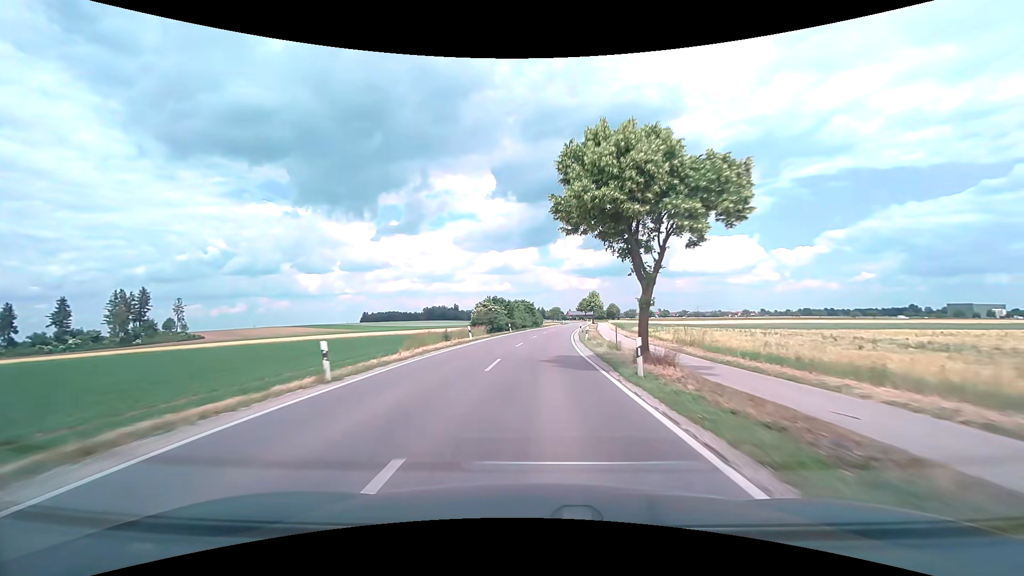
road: tertiary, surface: asphalt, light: Day
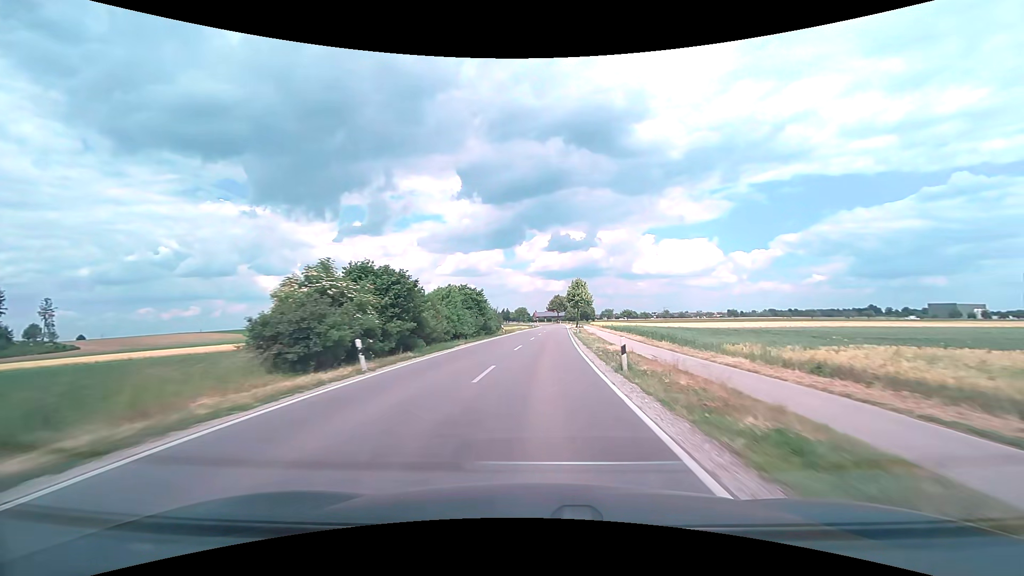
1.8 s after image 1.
(+1.2, +38.0) m; +4°
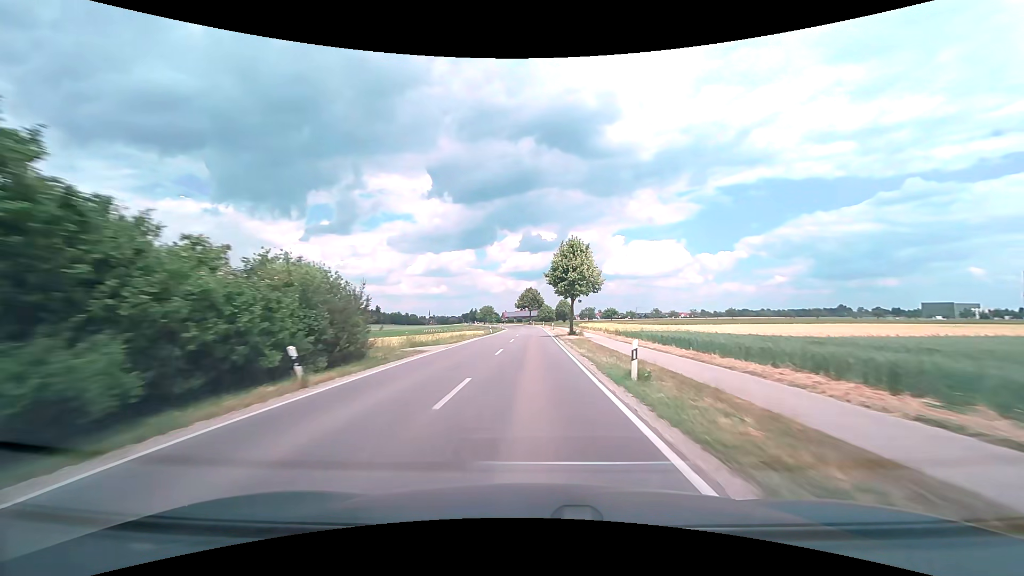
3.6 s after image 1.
(+1.4, +38.9) m; +4°
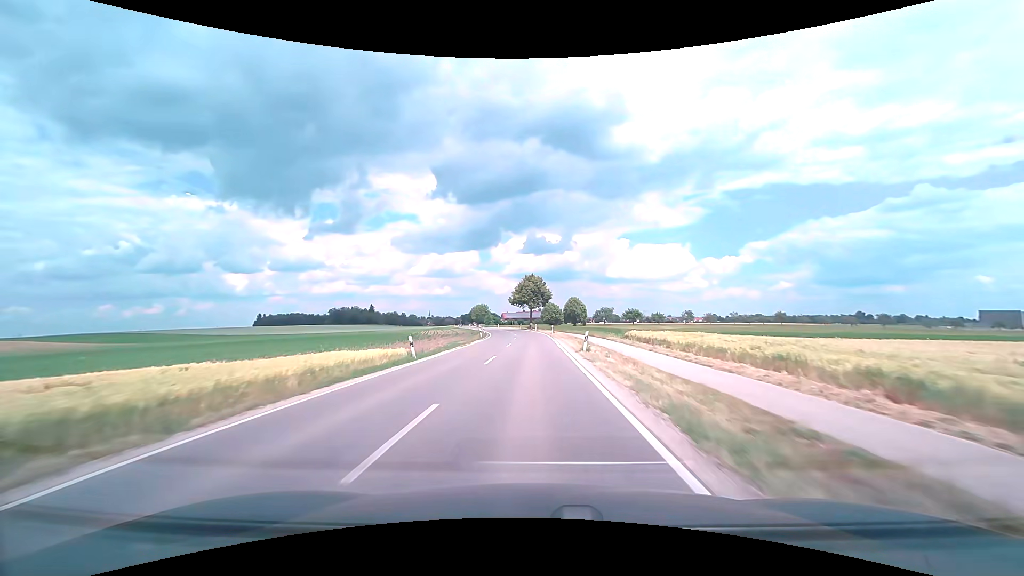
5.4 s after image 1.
(0.0, +39.4) m; -1°
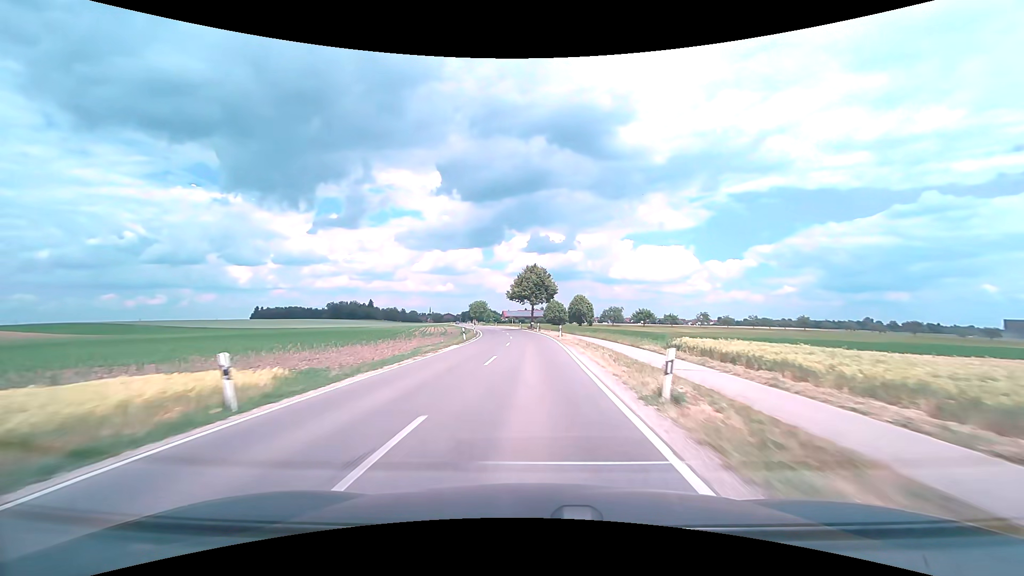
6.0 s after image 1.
(0.0, +13.1) m; 0°
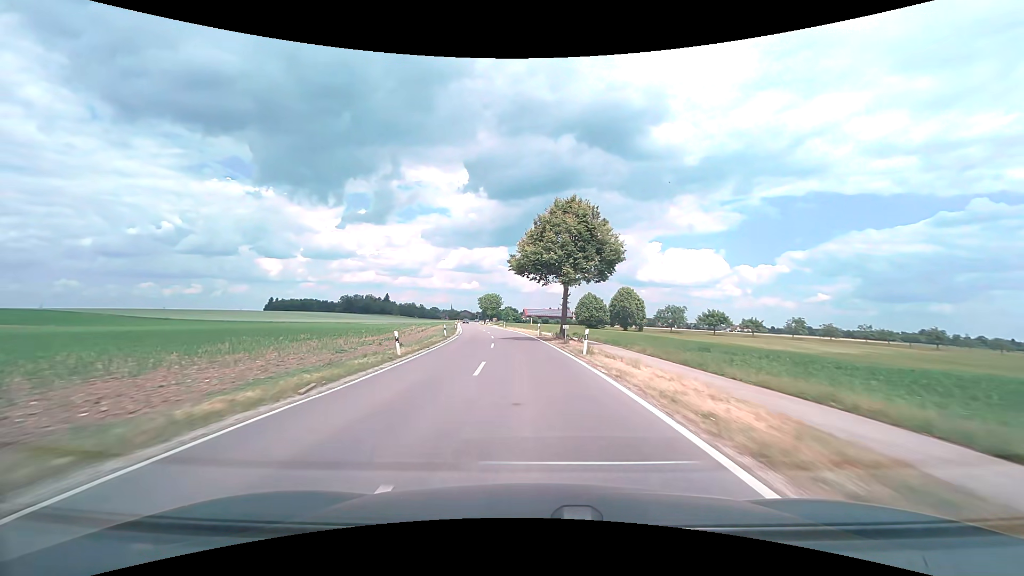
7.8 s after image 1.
(-0.6, +39.2) m; -2°
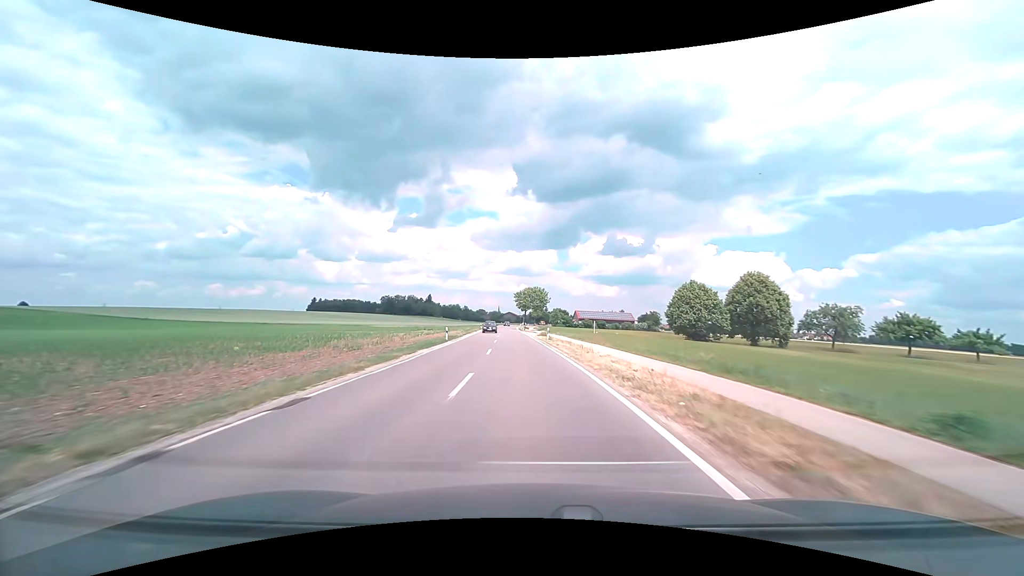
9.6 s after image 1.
(-2.0, +39.1) m; -6°
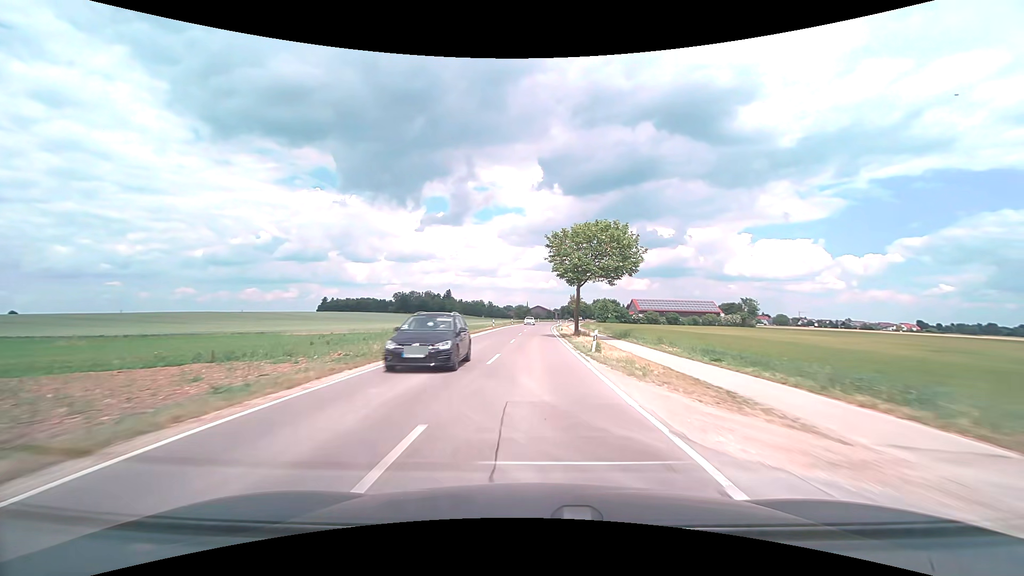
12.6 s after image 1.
(-3.3, +66.5) m; -4°
(0, +10) (0, +20) (0, +30) (0, +40) (0, +50) (0, +60) (+1, +70) (+1, +80) (+2, +90) (+2, +100) m
